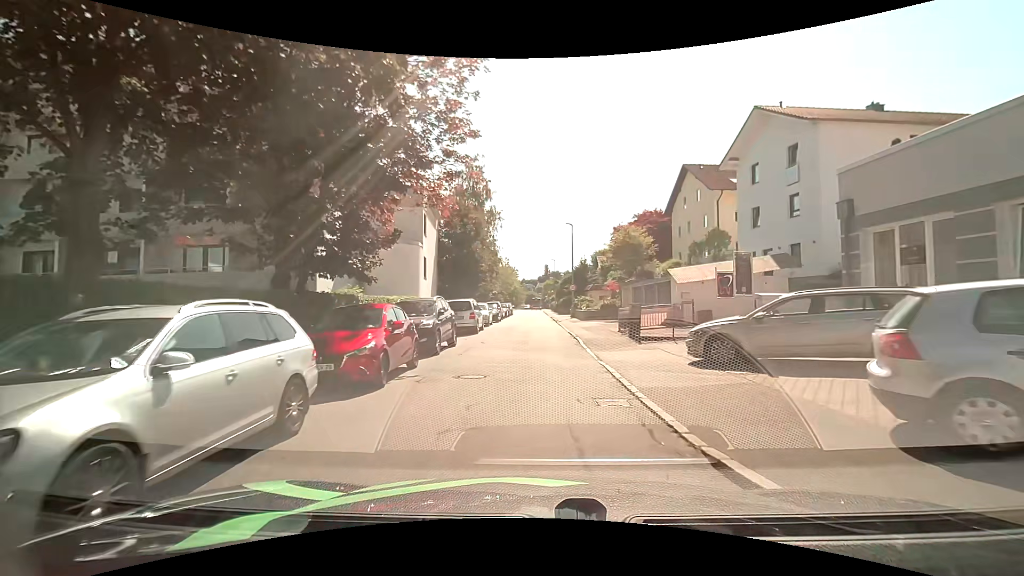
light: Day
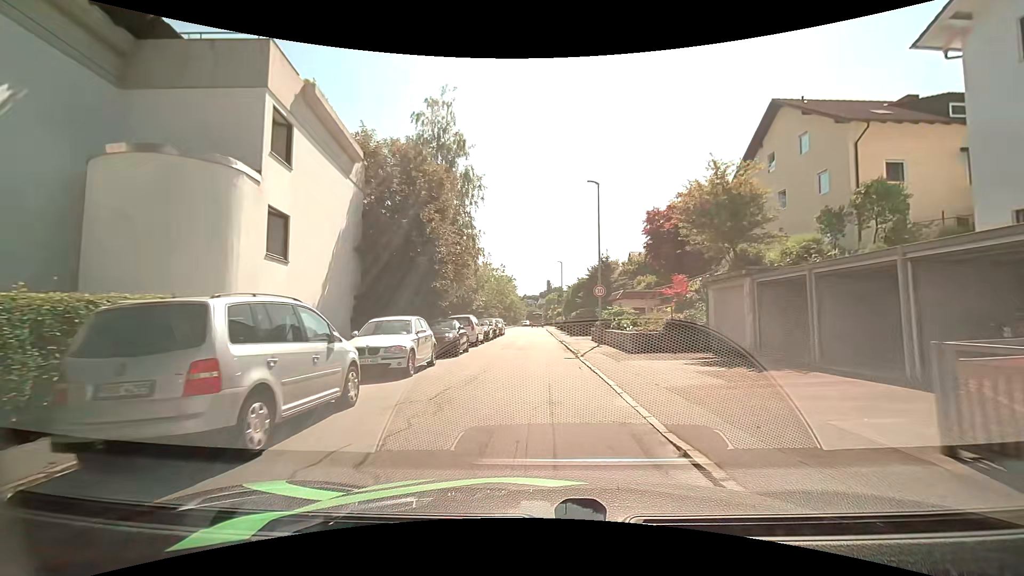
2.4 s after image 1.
(-0.3, +18.4) m; -1°
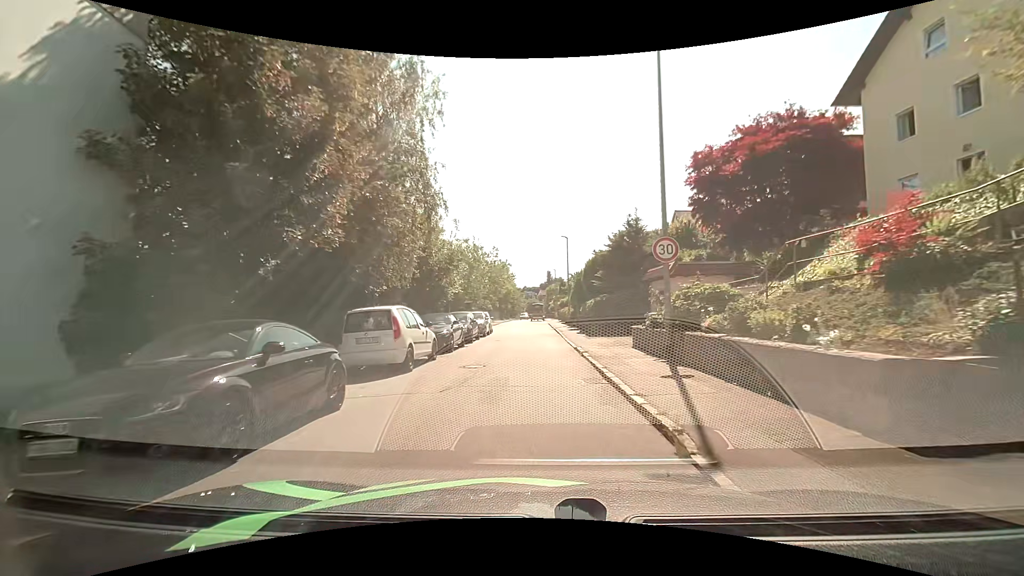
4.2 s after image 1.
(-0.1, +13.1) m; 0°
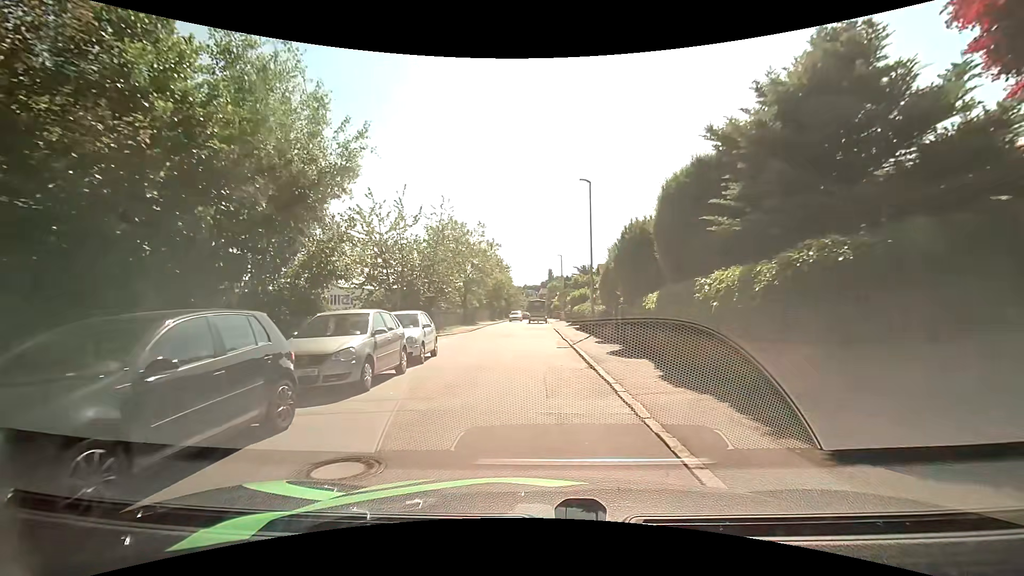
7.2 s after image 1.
(-0.2, +19.5) m; -1°
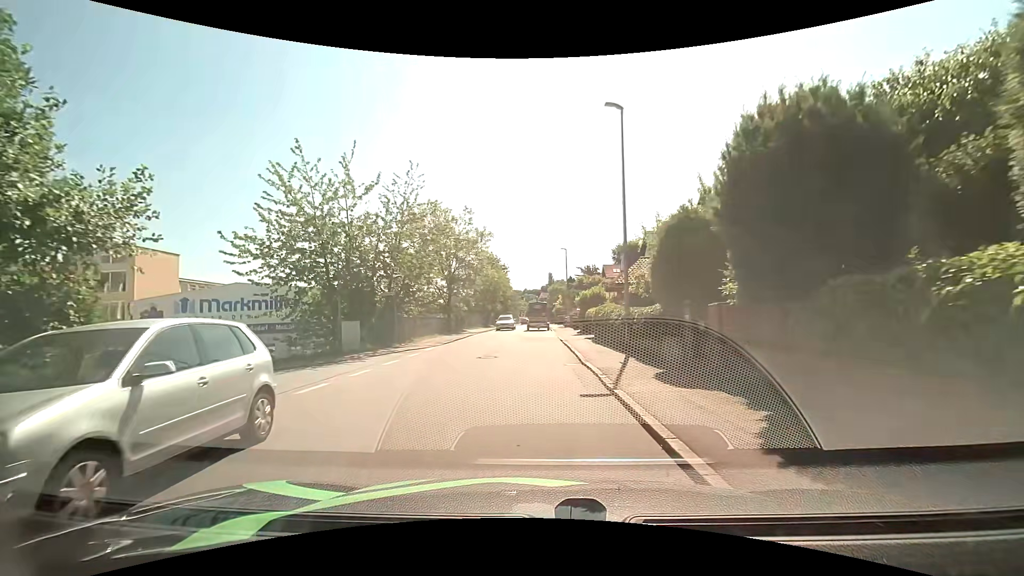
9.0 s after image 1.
(0.0, +10.0) m; +1°
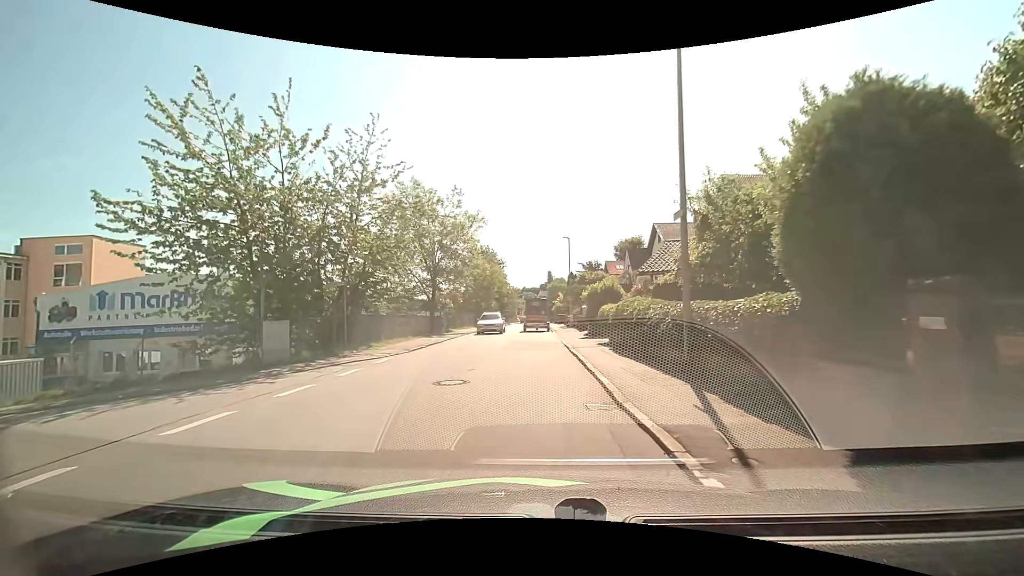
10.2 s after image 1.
(0.0, +6.5) m; 0°
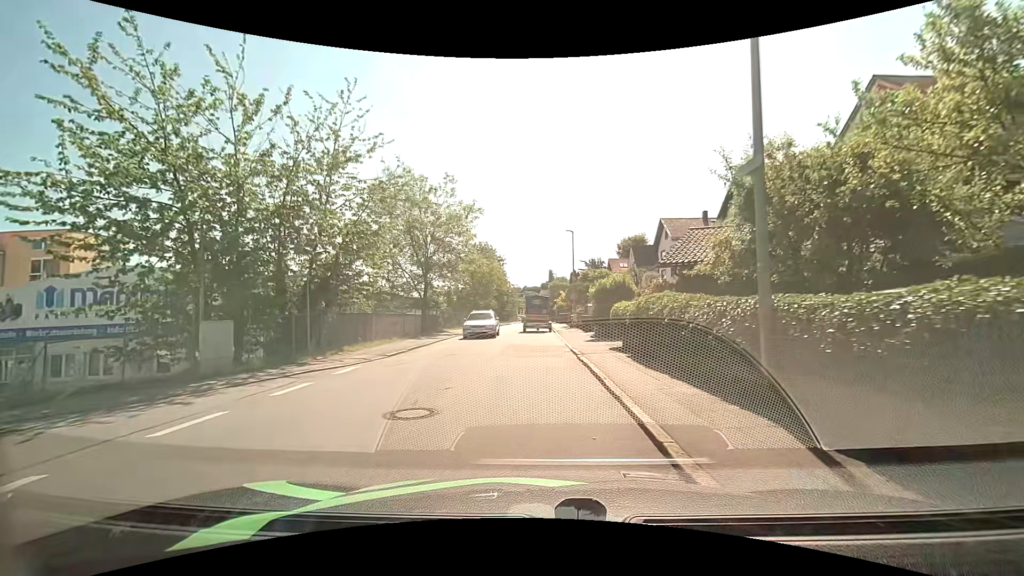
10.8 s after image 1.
(0.0, +3.2) m; -1°
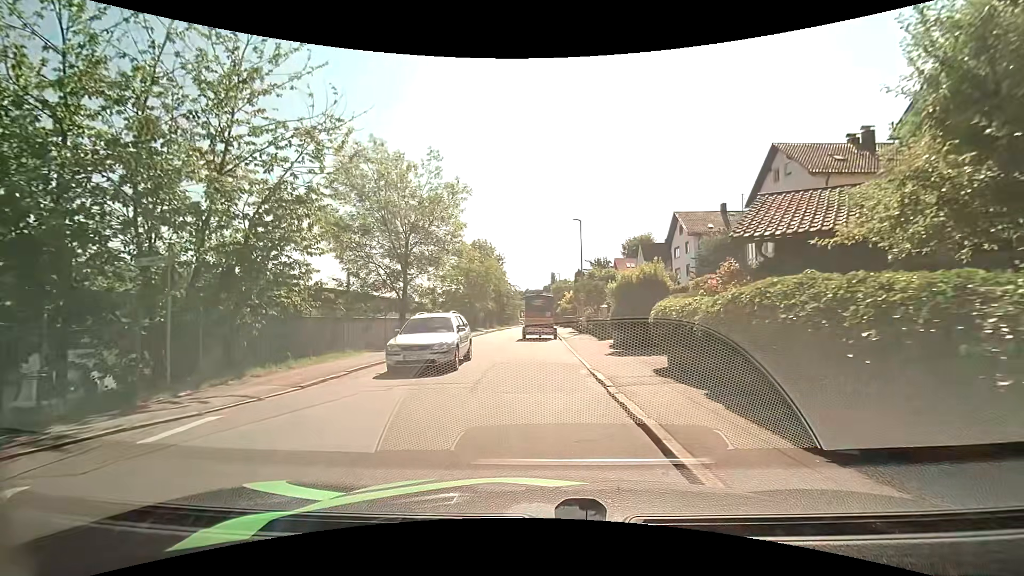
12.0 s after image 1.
(0.0, +6.1) m; 0°
(0, +10) (0, +20) (-2, +30) (-2, +40) (-2, +50) (-2, +60) (-2, +70) (-3, +80) (-3, +90) (-3, +100) m
